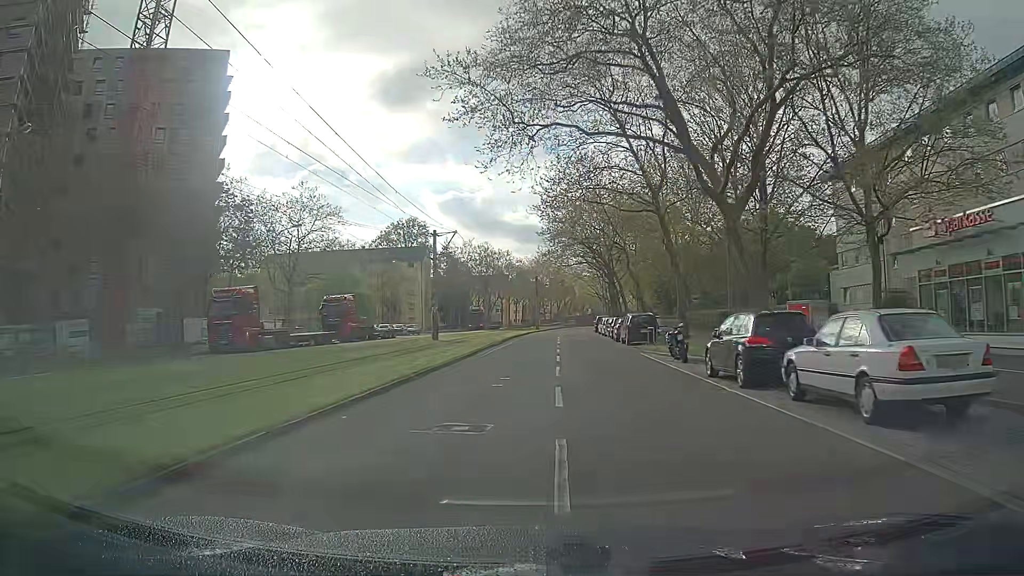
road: tertiary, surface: asphalt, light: Day
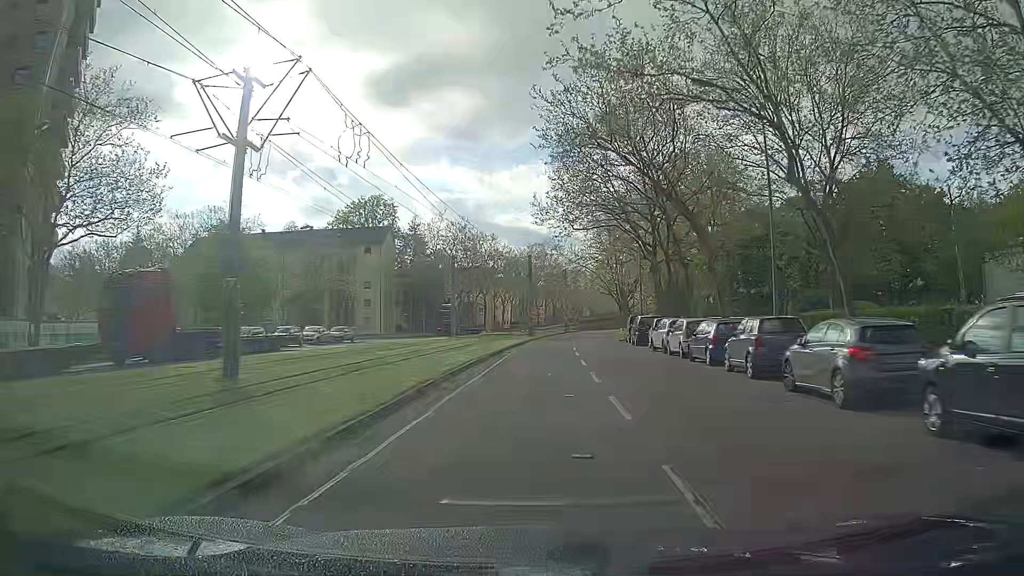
(+0.2, +31.1) m; +1°
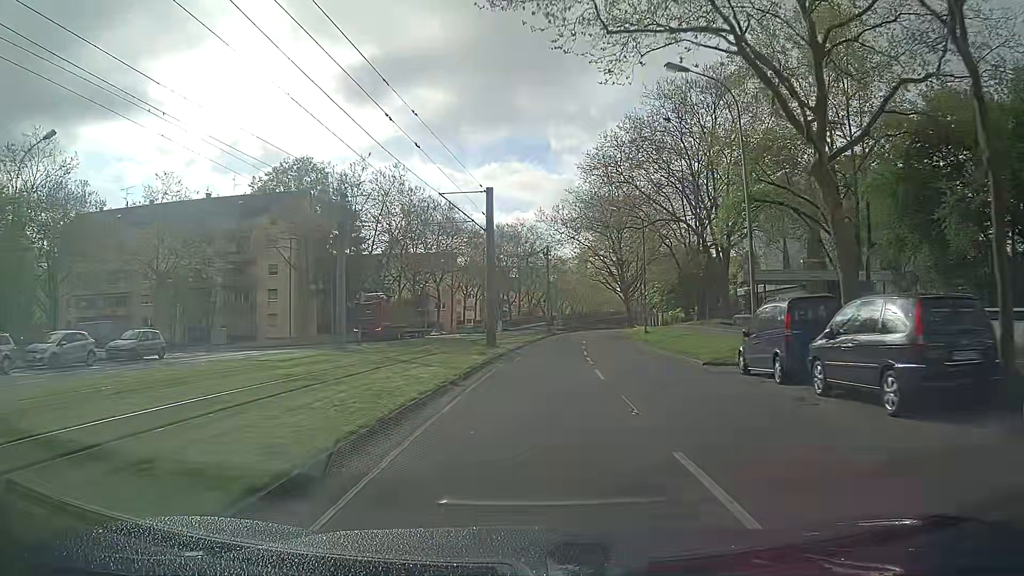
(+0.4, +30.2) m; +2°
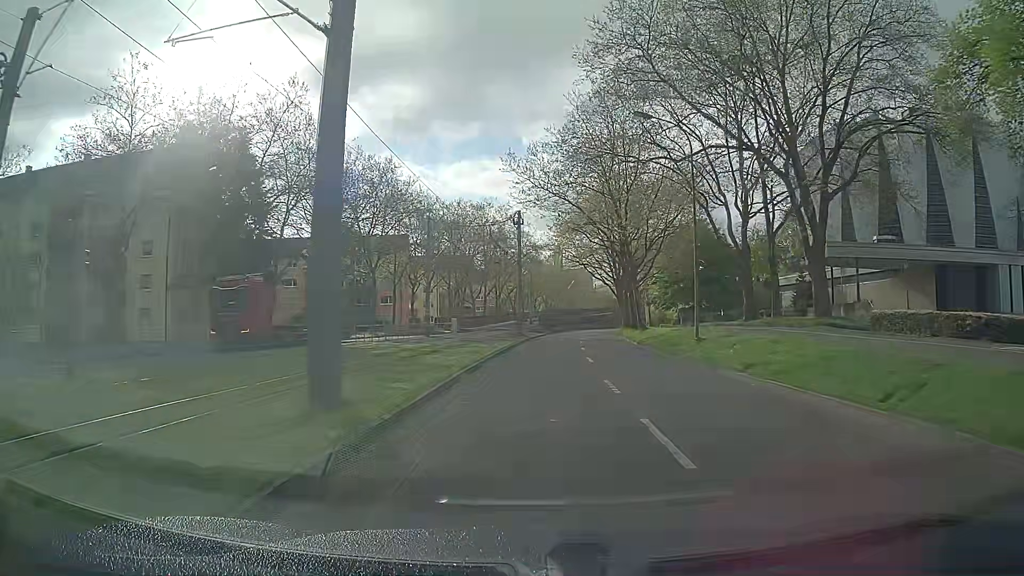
(+0.3, +22.1) m; +2°
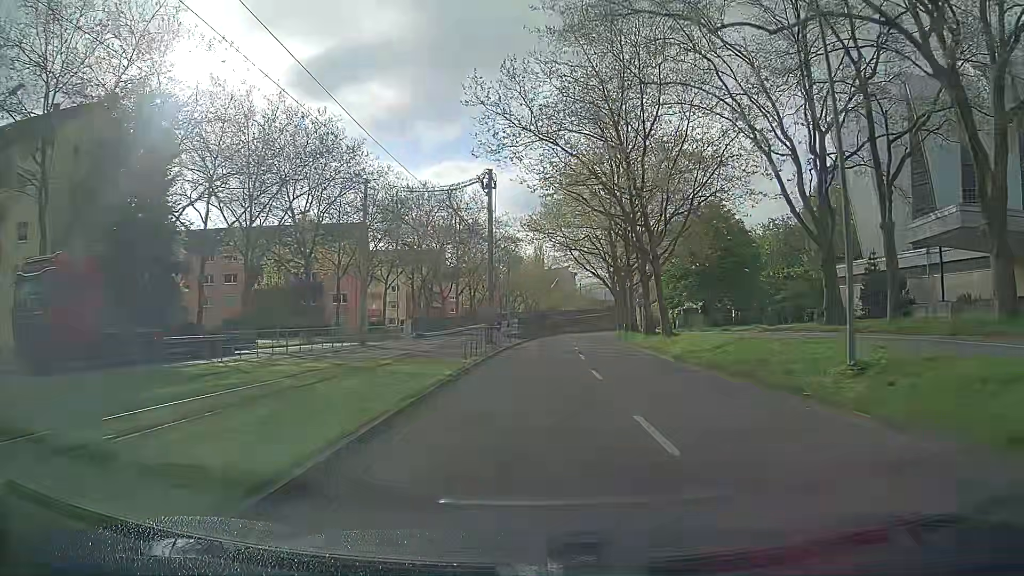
(+0.3, +14.7) m; +2°
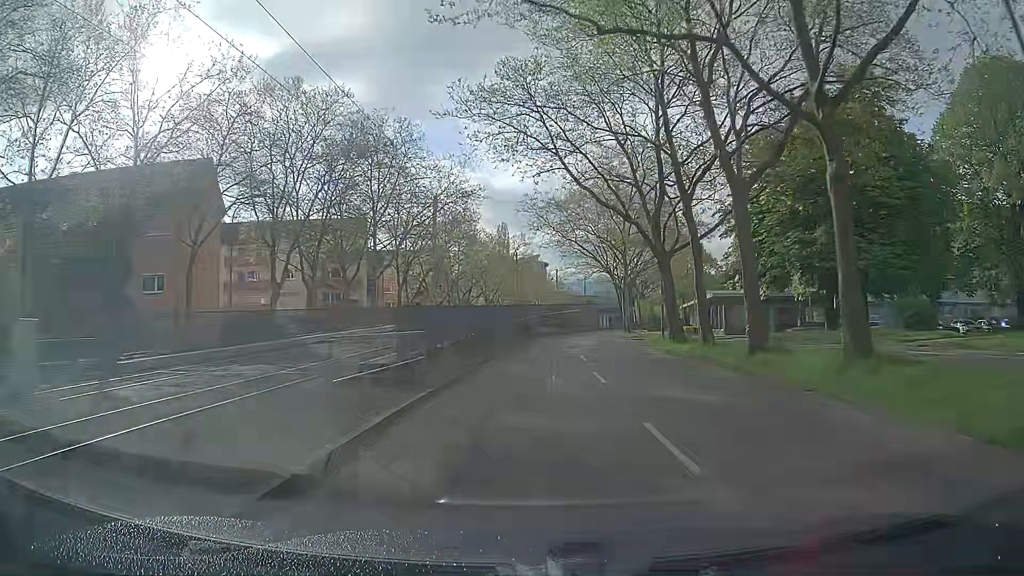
(+0.6, +37.0) m; +3°
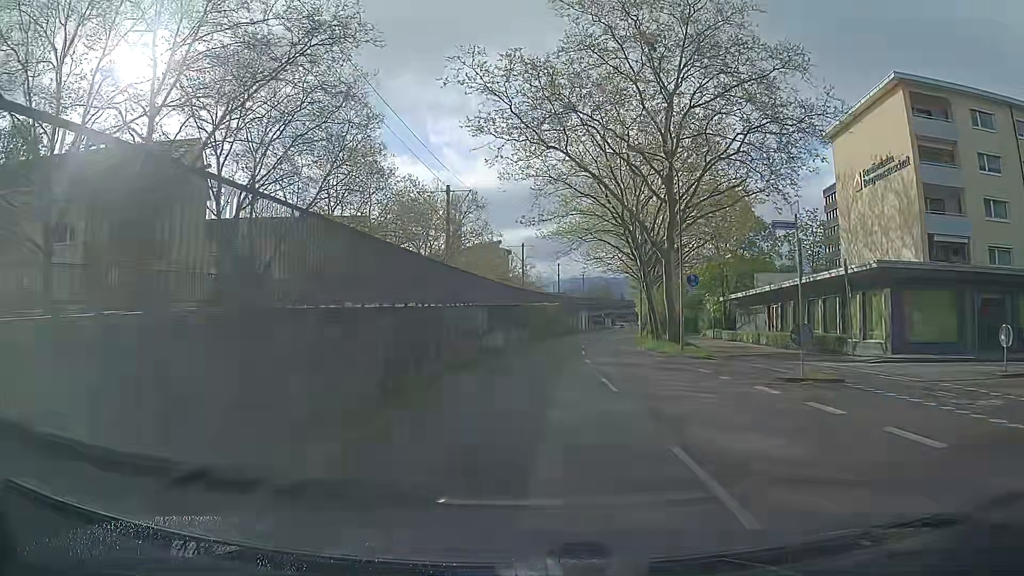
(+0.5, +37.8) m; +2°
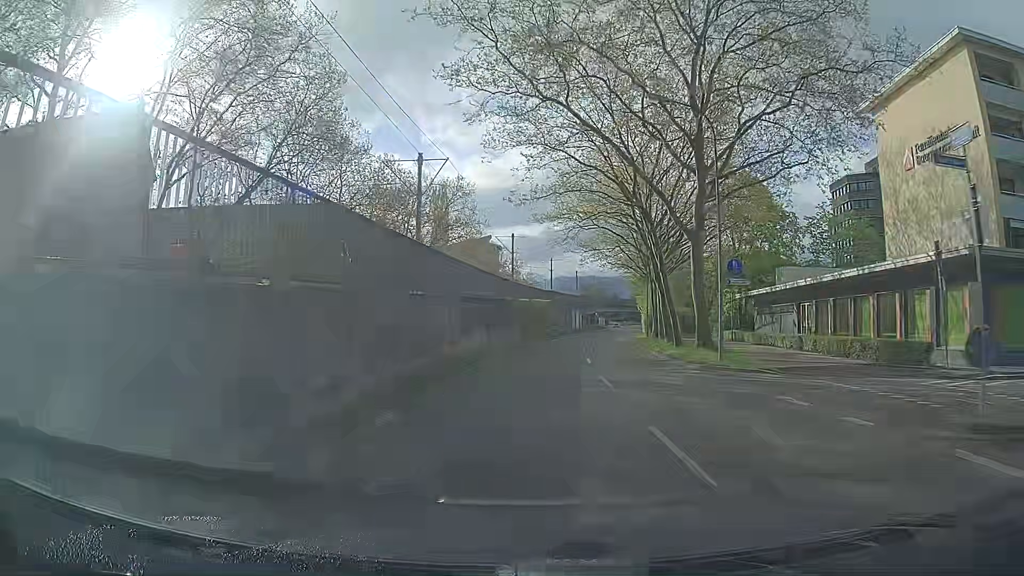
(+0.1, +7.7) m; +1°
(0, +10) (0, +20) (+1, +30) (+1, +40) (+2, +50) (+3, +60) (+4, +70) (+5, +80) (+6, +90) (+8, +100) m
